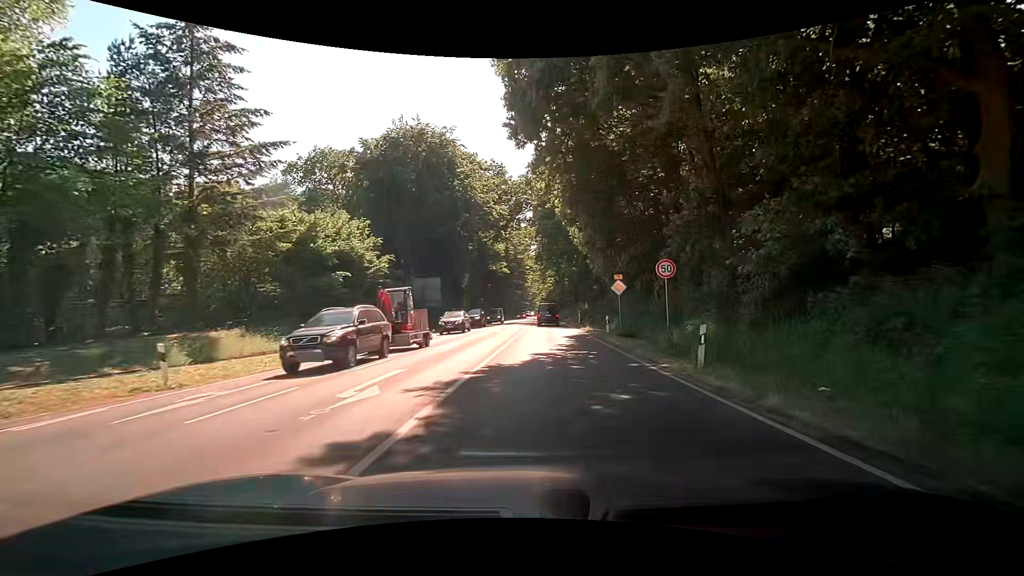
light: Day
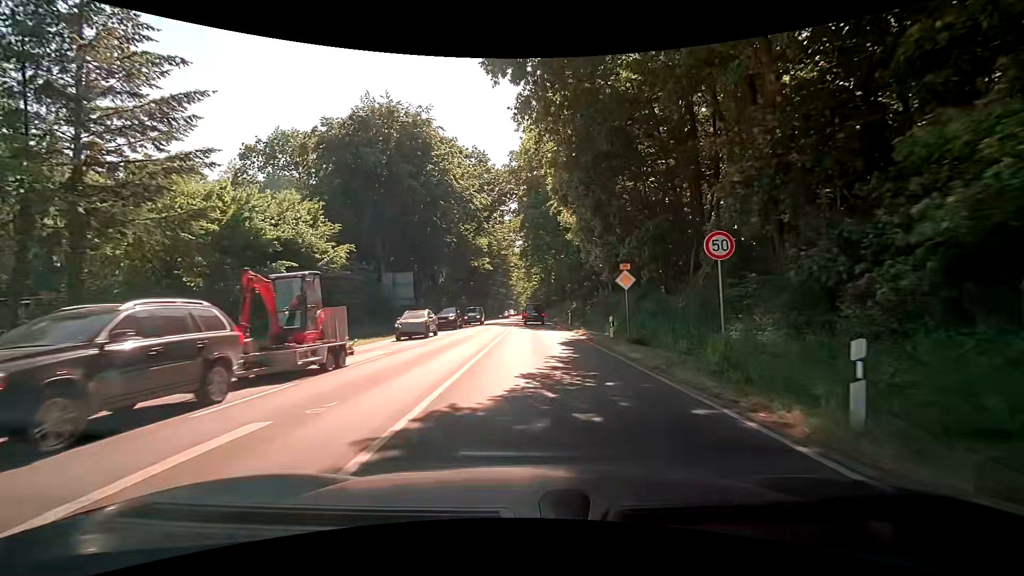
(+0.2, +5.9) m; +2°
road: primary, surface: asphalt
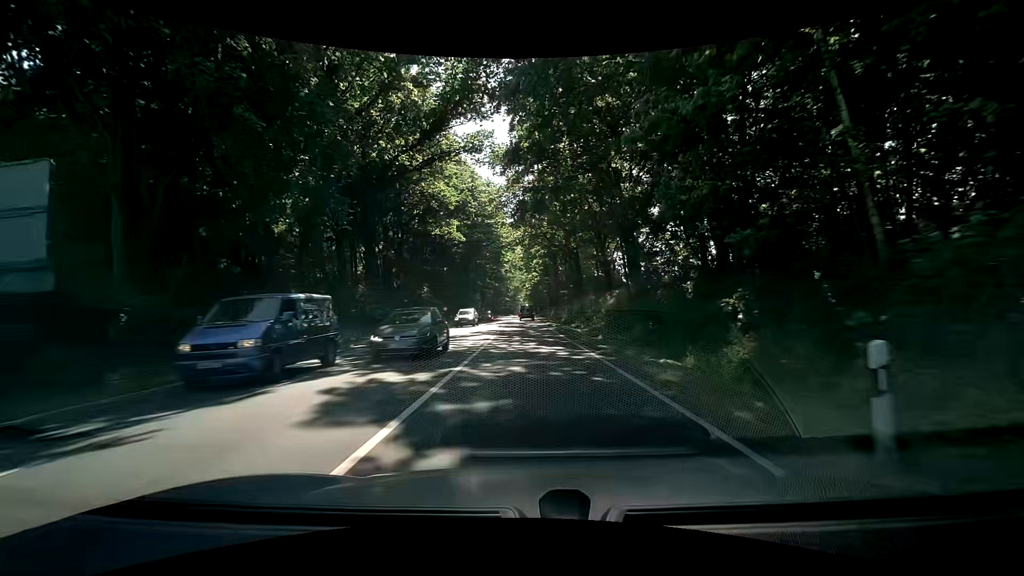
(+0.8, +36.2) m; +1°
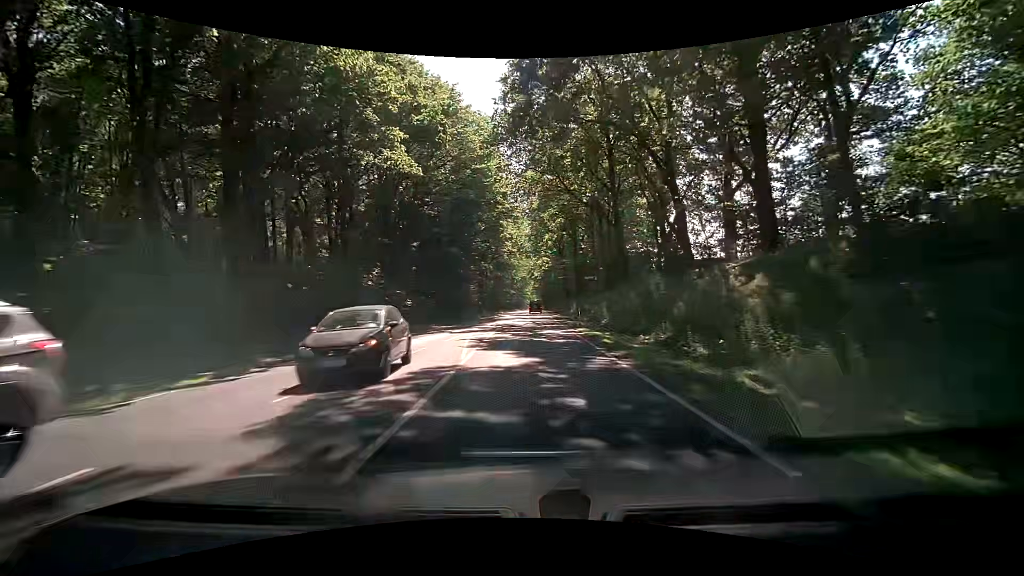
(-0.4, +24.7) m; -2°
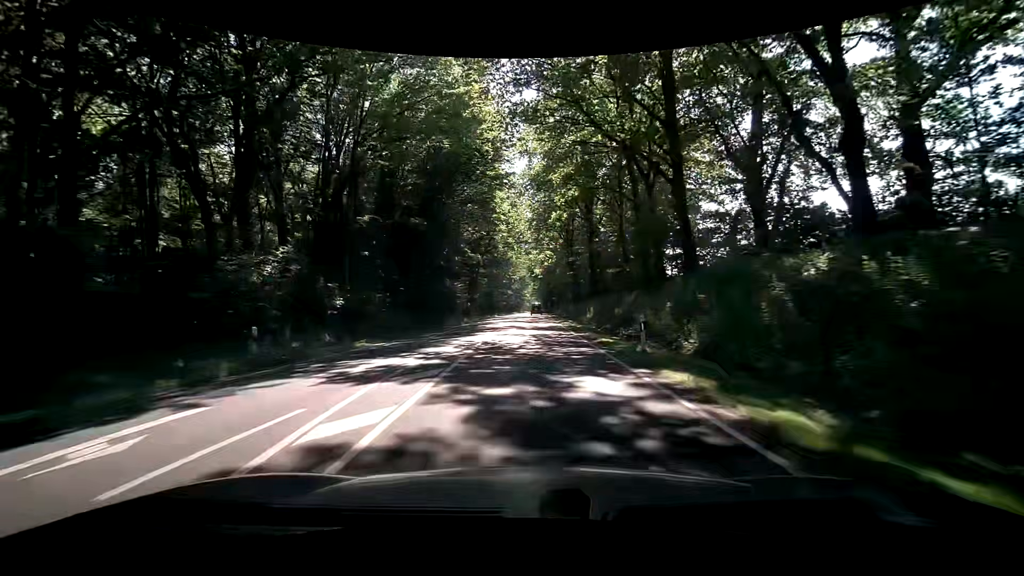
(+0.1, +16.0) m; 0°
(0, +10) (0, +20) (0, +30) (0, +40) (0, +50) (+1, +60) (+1, +70) (+1, +80) (+1, +90) (+2, +100) m
